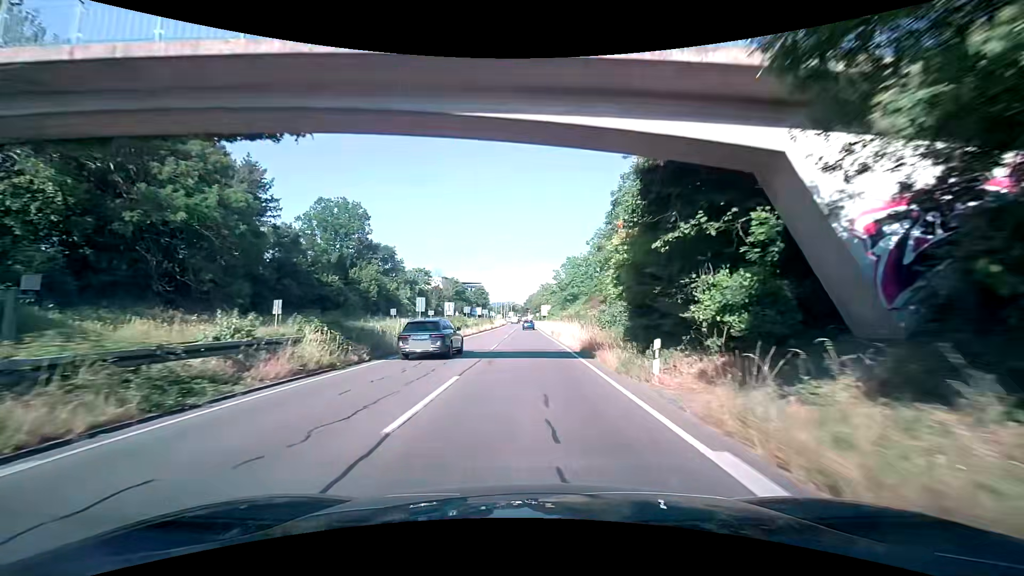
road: trunk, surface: asphalt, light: Day
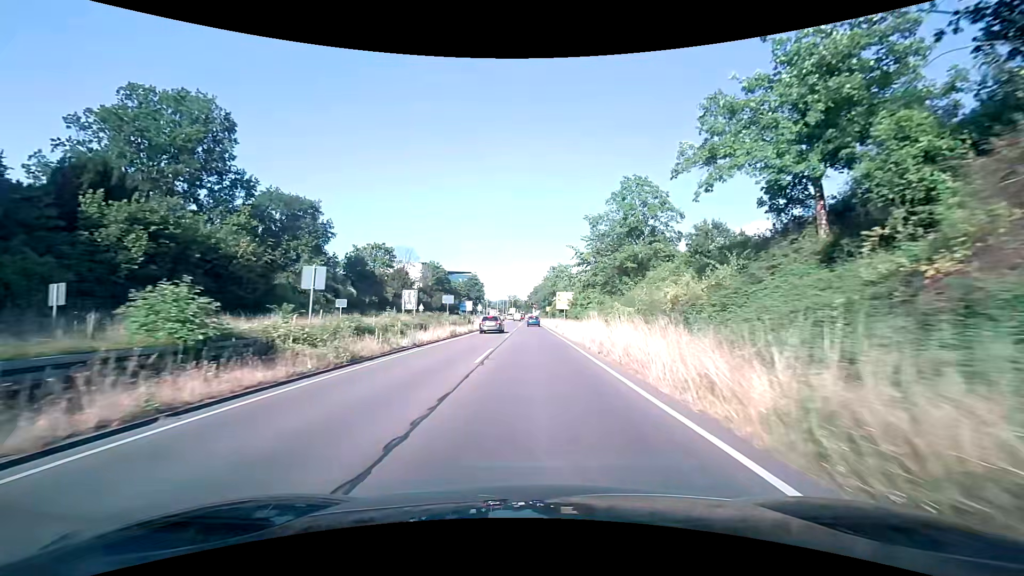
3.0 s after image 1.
(-0.3, +45.2) m; -1°
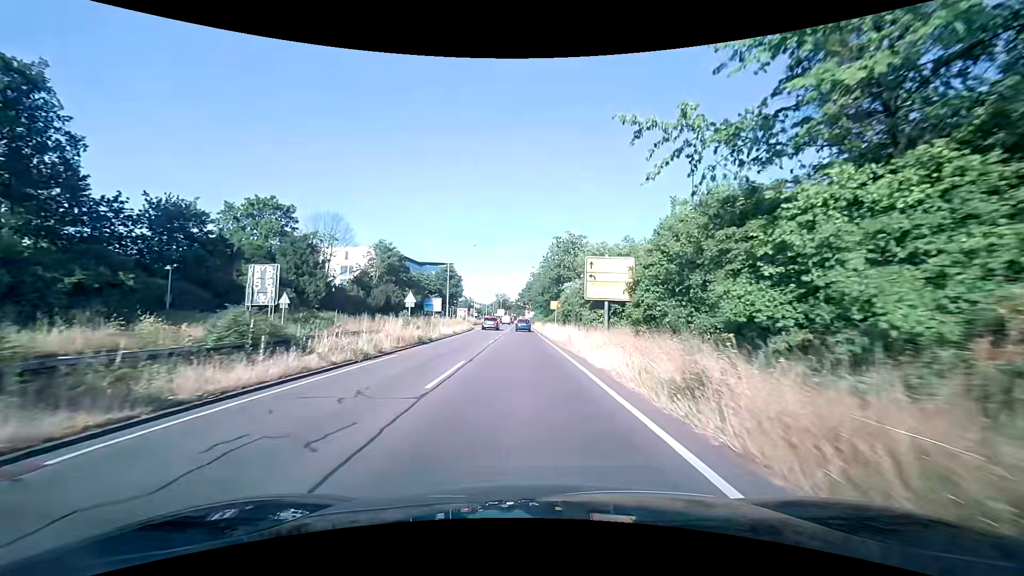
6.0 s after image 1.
(+0.5, +41.1) m; +1°
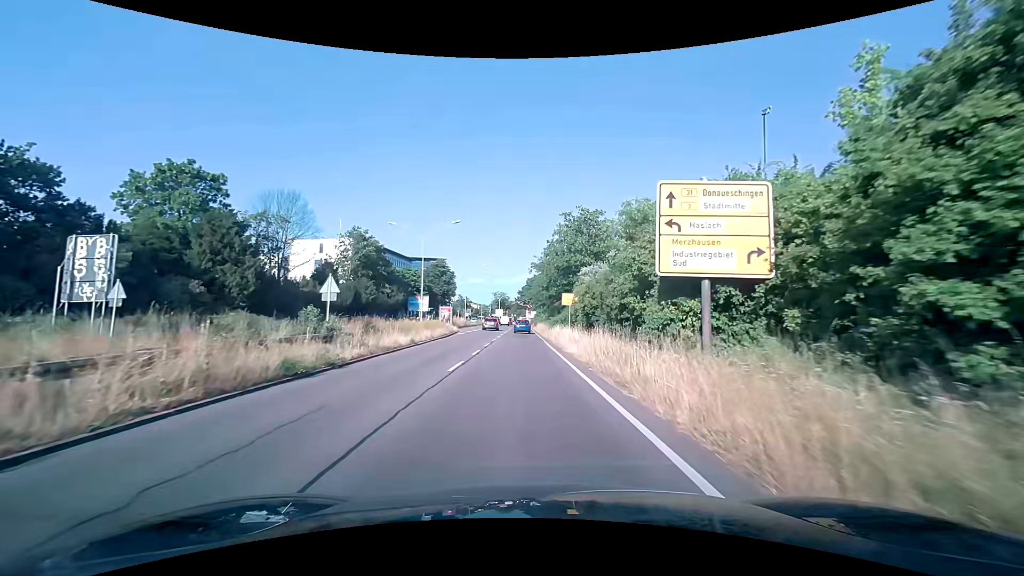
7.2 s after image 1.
(+0.1, +14.6) m; 0°
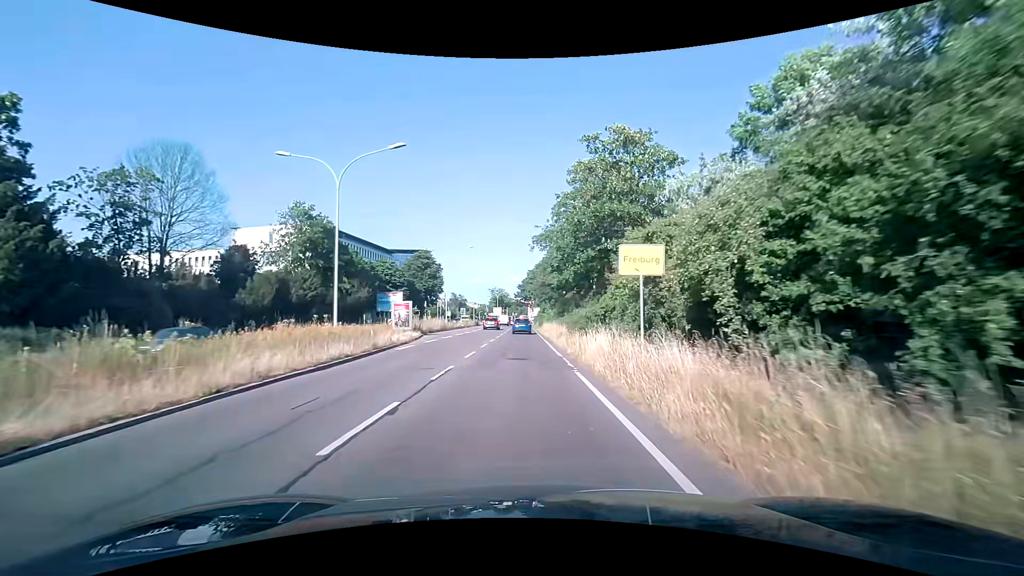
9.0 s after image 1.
(0.0, +20.0) m; 0°
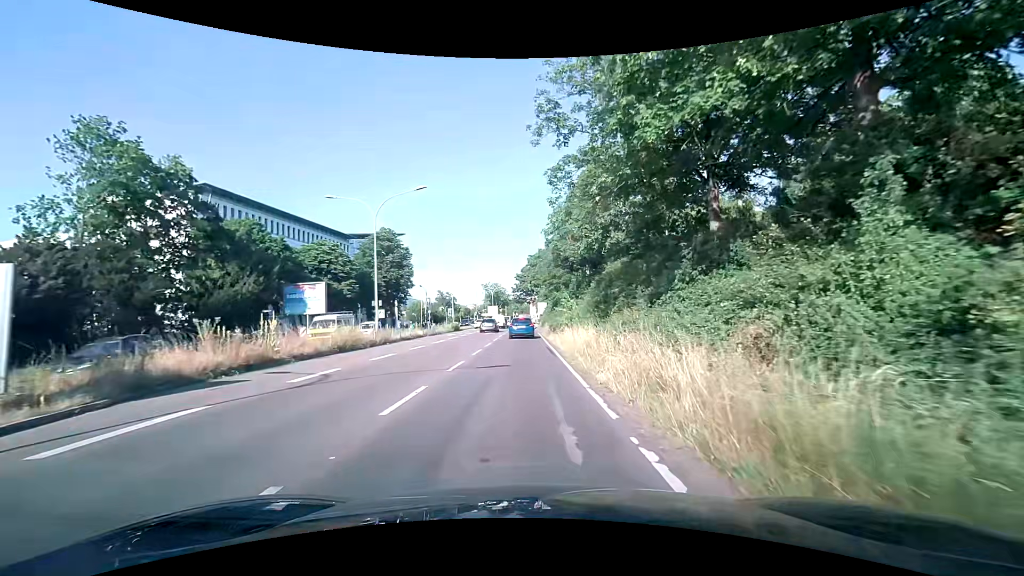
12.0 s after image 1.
(-0.1, +27.7) m; 0°
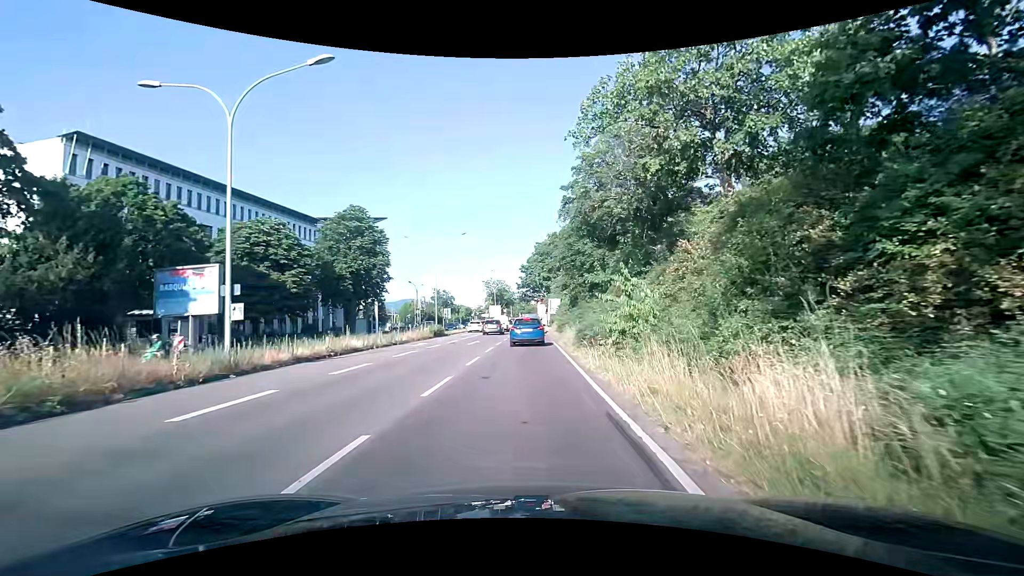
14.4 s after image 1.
(-0.1, +16.2) m; -2°
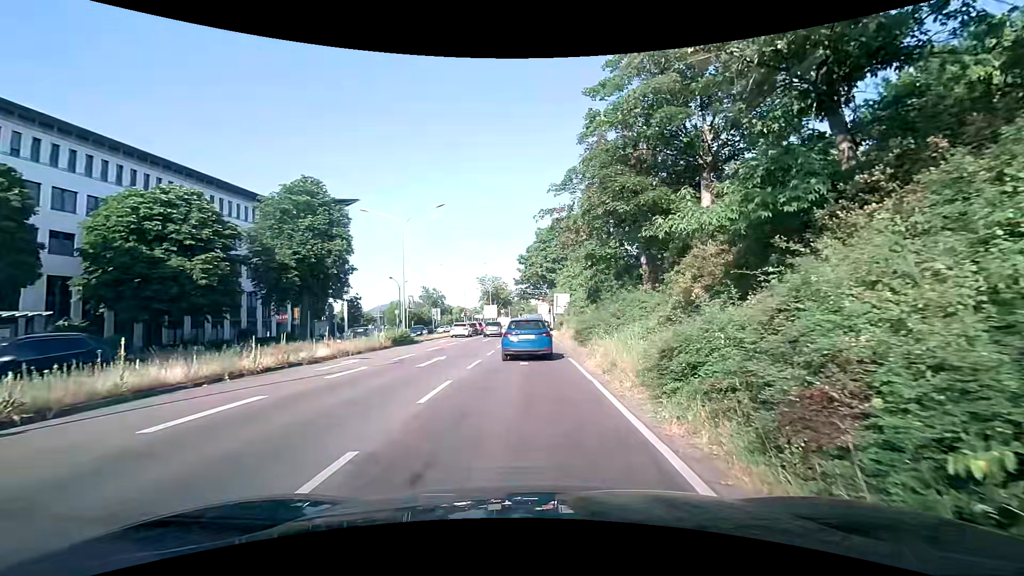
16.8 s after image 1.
(+0.4, +12.7) m; +1°
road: primary
(0, +10) (0, +20) (0, +30) (0, +40) (0, +50) (-1, +60) (-2, +70) (-2, +80) (-2, +90) (-2, +100) m
